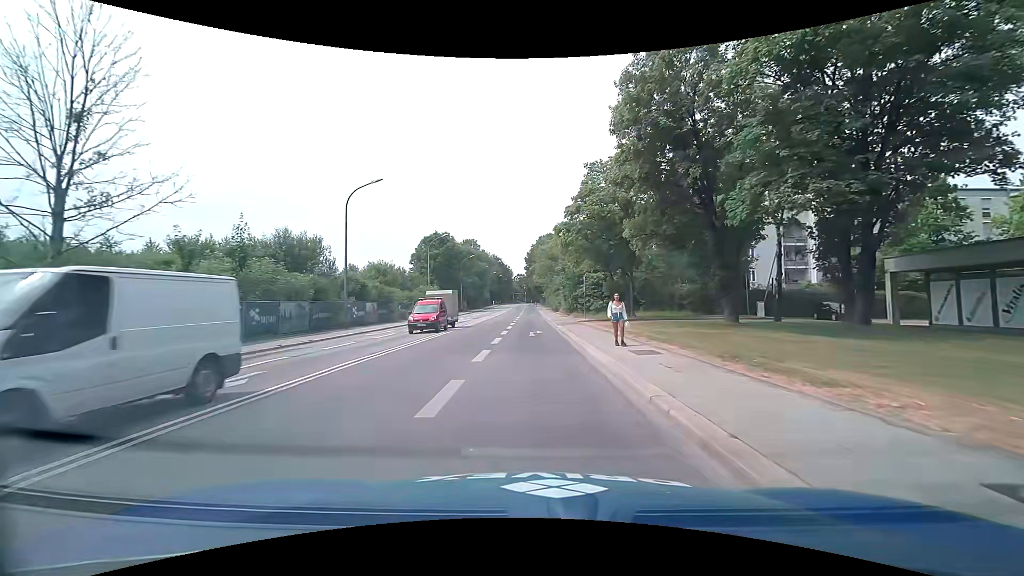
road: secondary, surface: asphalt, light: Day
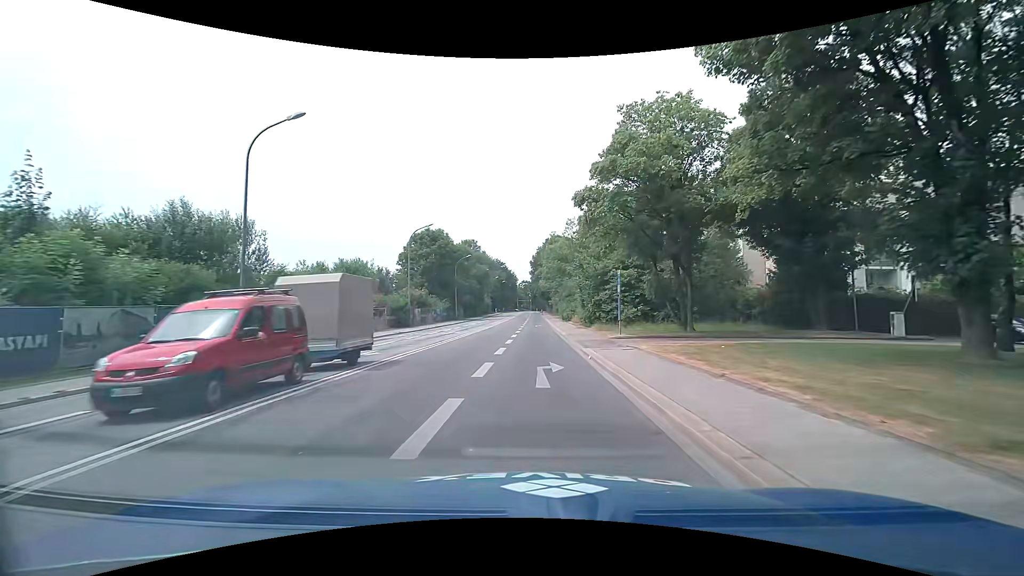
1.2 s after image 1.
(-0.1, +13.3) m; 0°
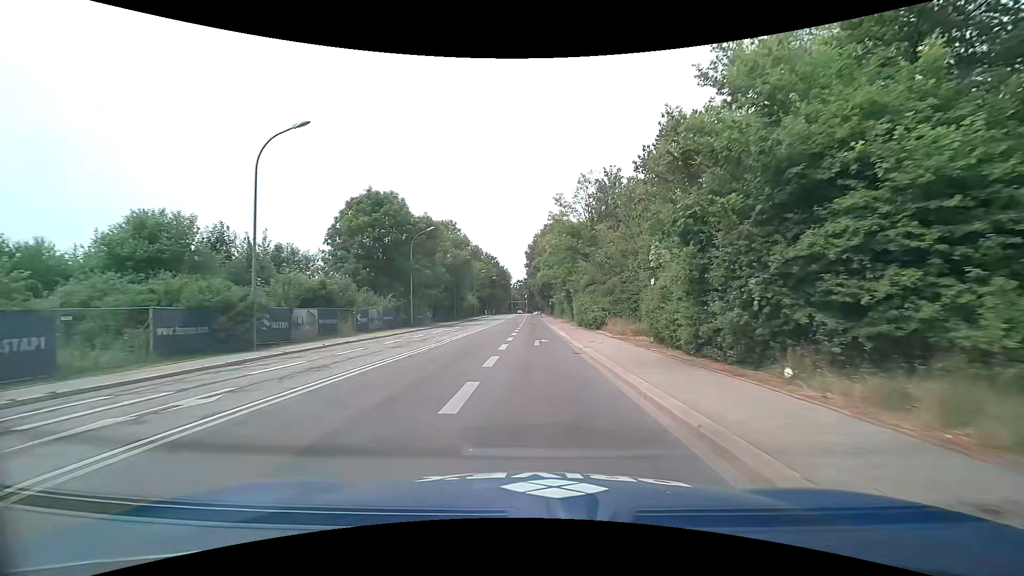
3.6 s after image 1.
(-0.2, +28.3) m; +1°
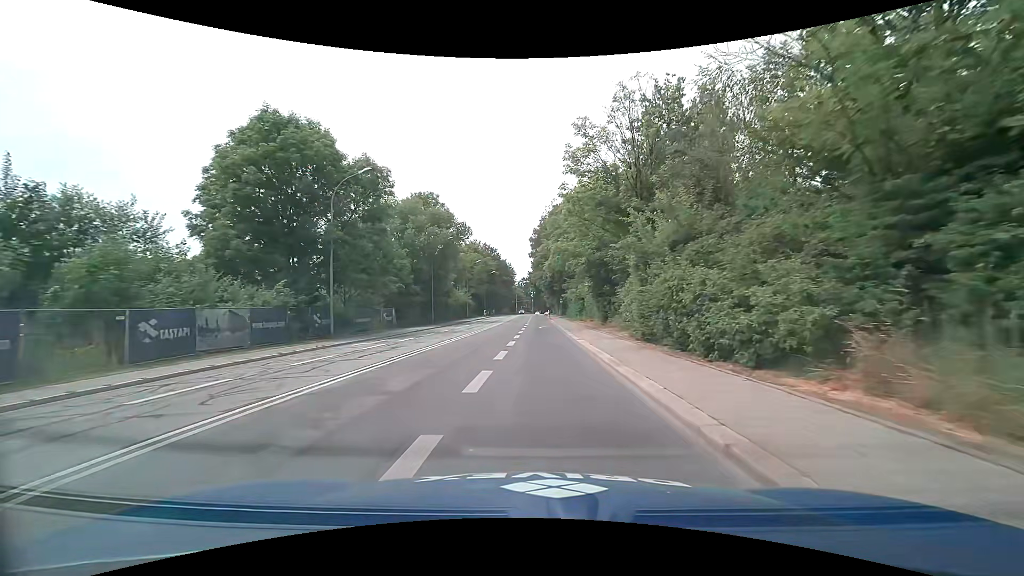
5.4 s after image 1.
(-0.2, +22.5) m; -1°
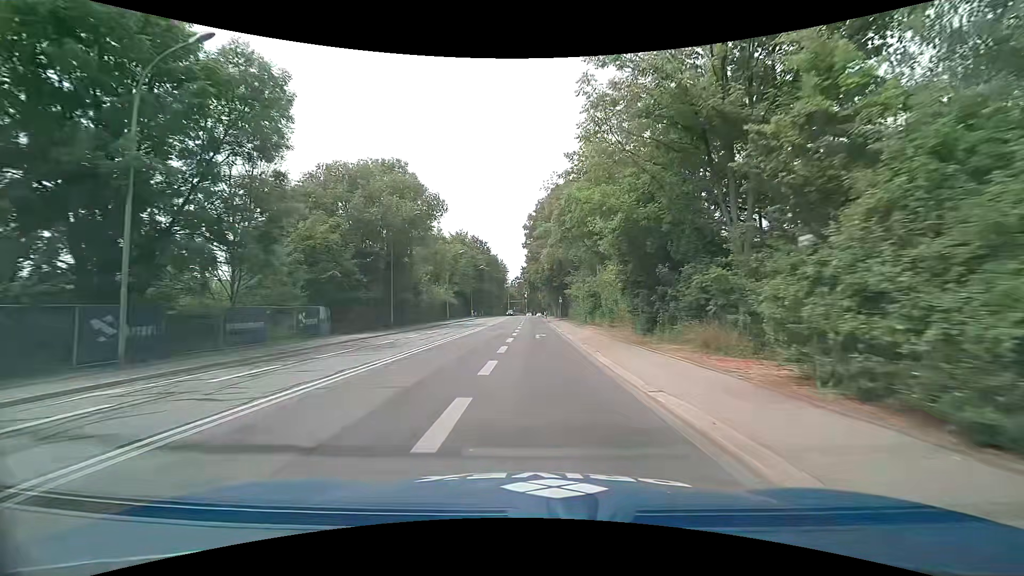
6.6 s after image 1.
(-0.1, +15.5) m; 0°
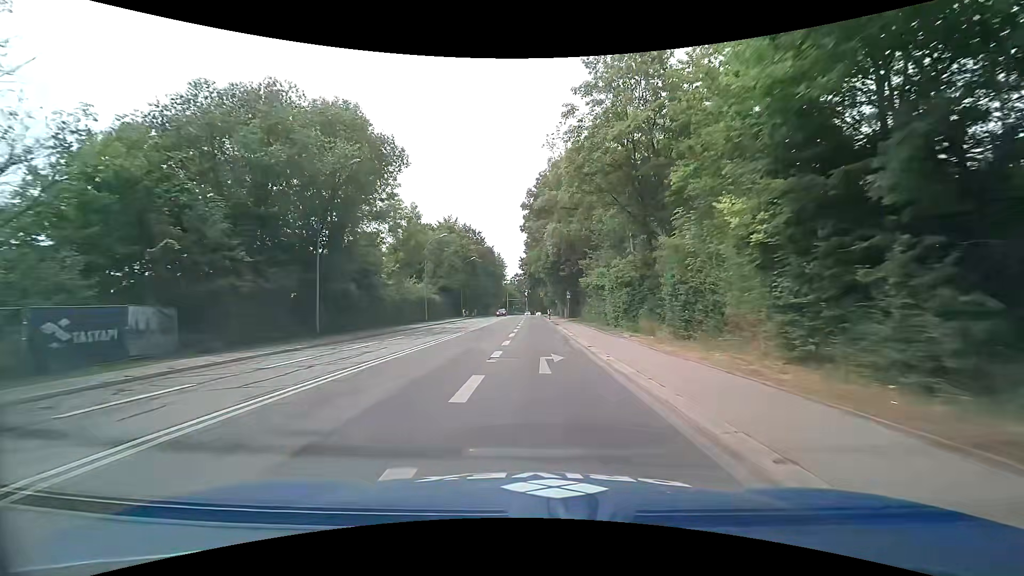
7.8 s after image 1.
(0.0, +15.7) m; 0°
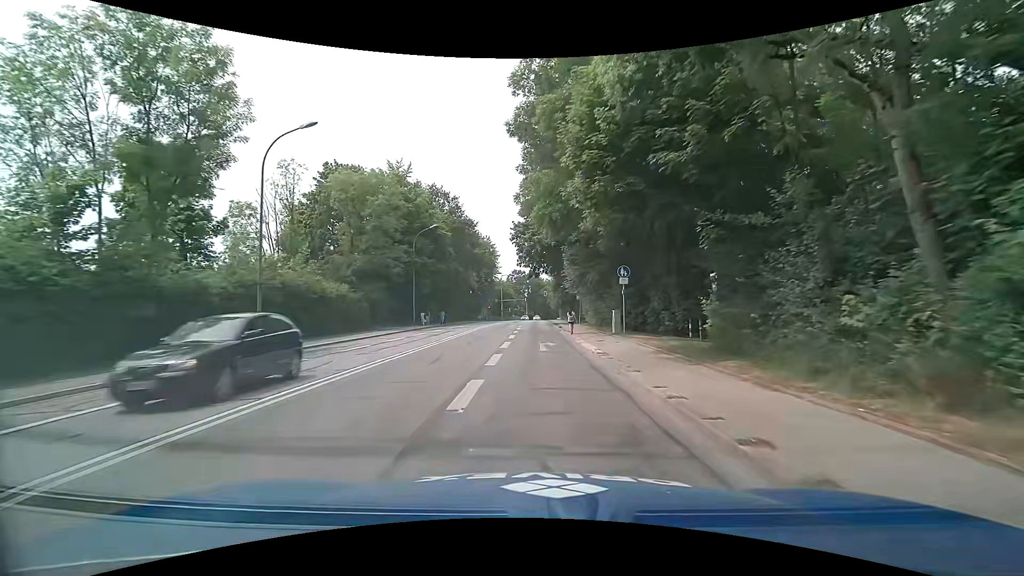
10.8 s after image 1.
(0.0, +36.6) m; 0°
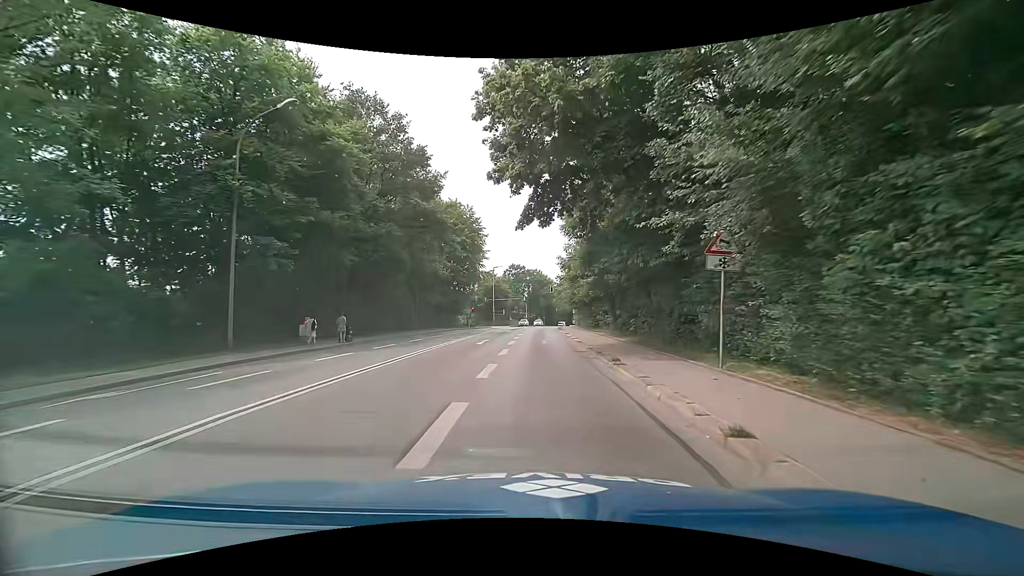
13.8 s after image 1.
(-0.2, +32.0) m; 0°
(0, +10) (0, +20) (0, +30) (0, +40) (0, +50) (0, +60) (+1, +70) (+3, +80) (+10, +87) (+20, +88) m
